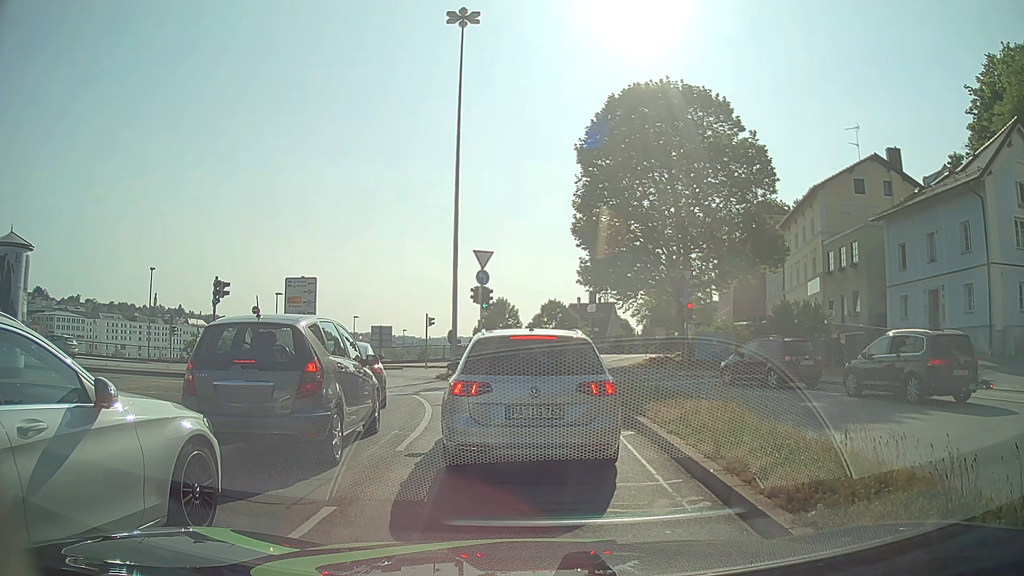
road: primary_link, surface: asphalt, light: Day
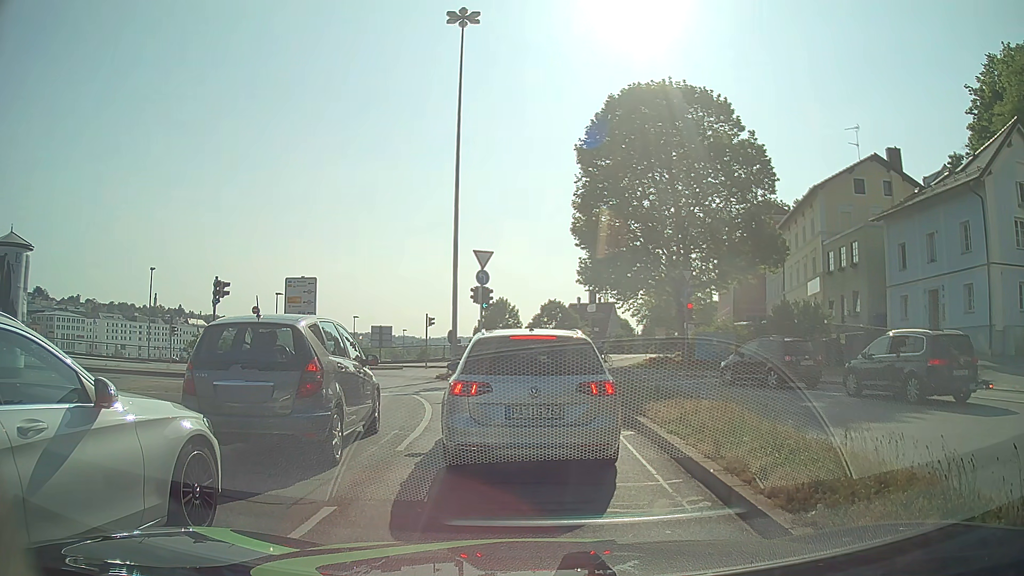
(0.0, 0.0) m; 0°
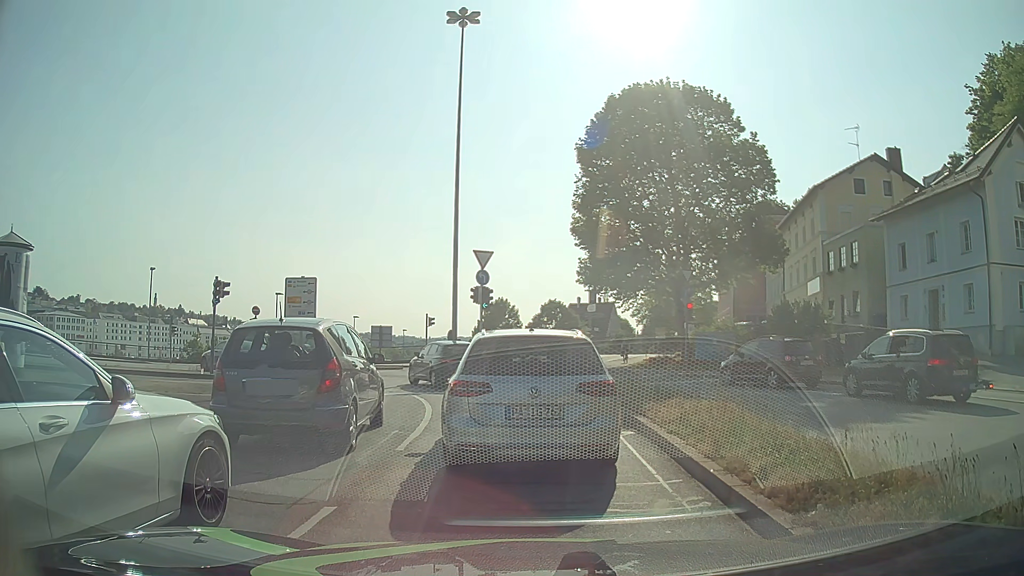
(0.0, 0.0) m; 0°
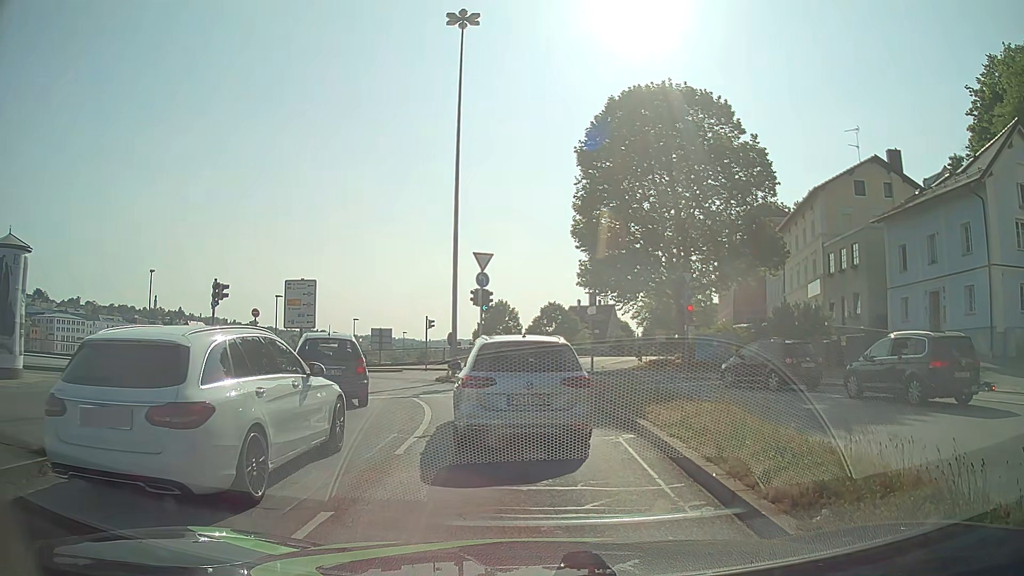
(0.0, +0.1) m; 0°
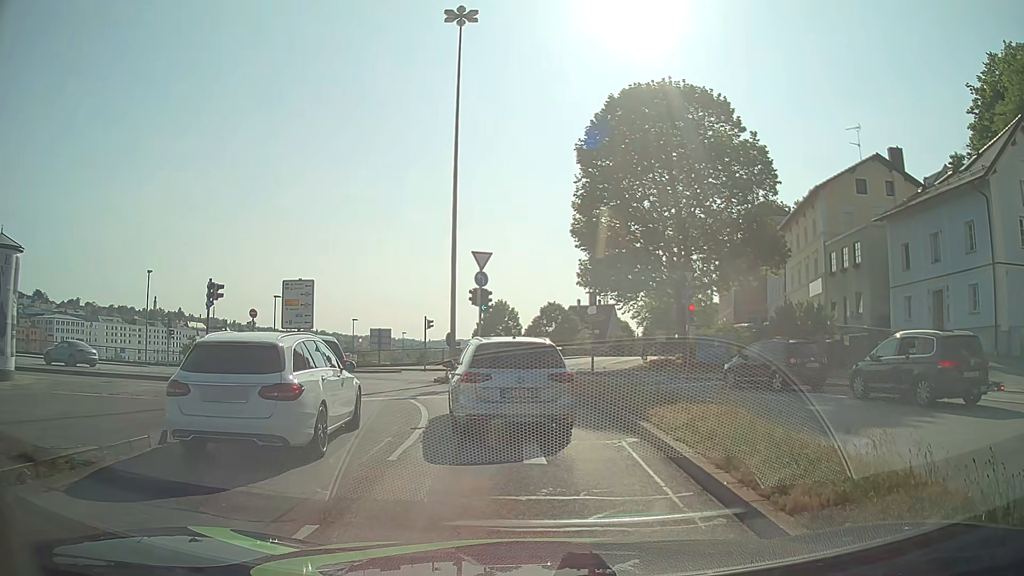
(0.0, +0.4) m; 0°
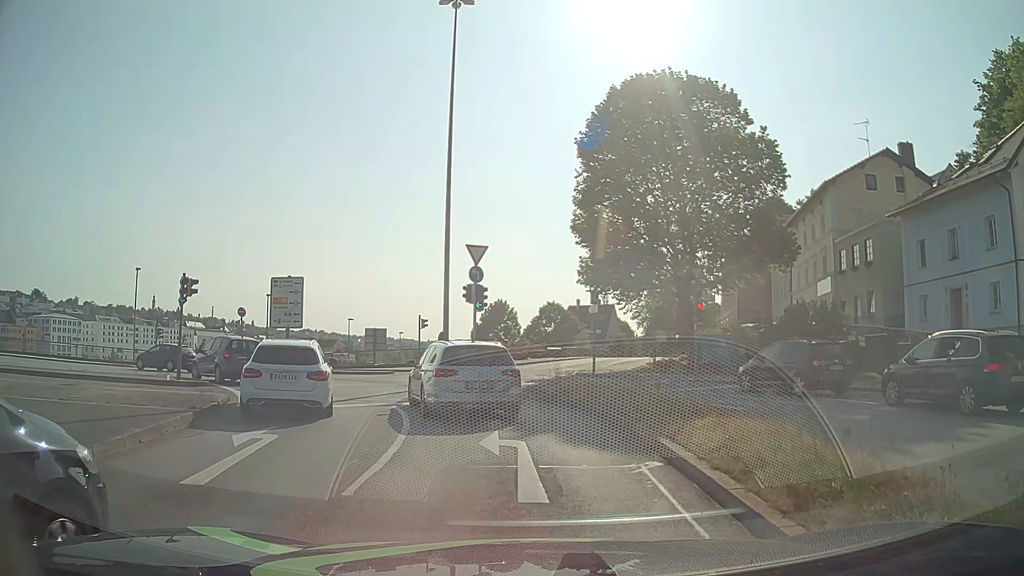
(0.0, +1.9) m; 0°
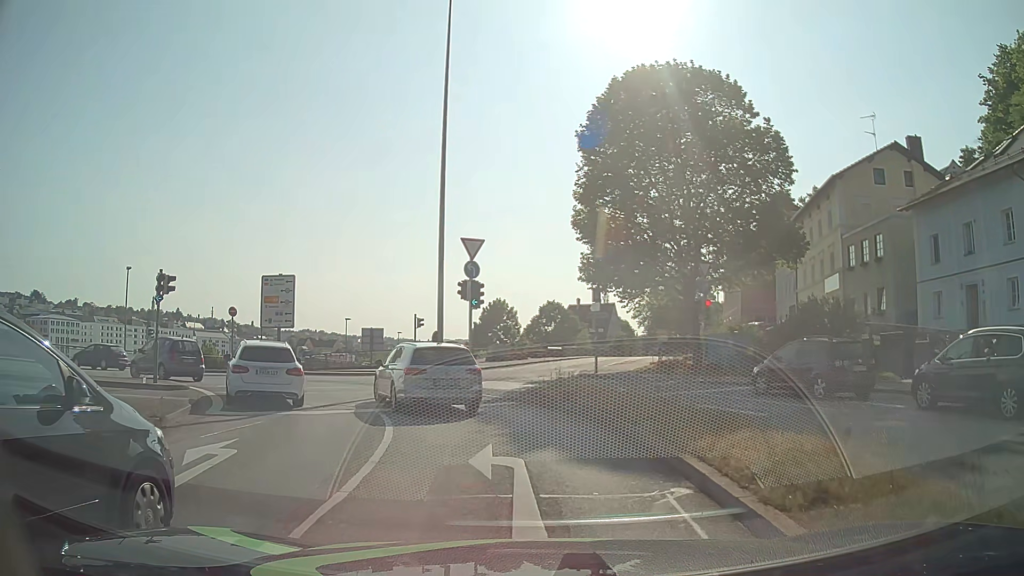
(0.0, +1.5) m; -1°
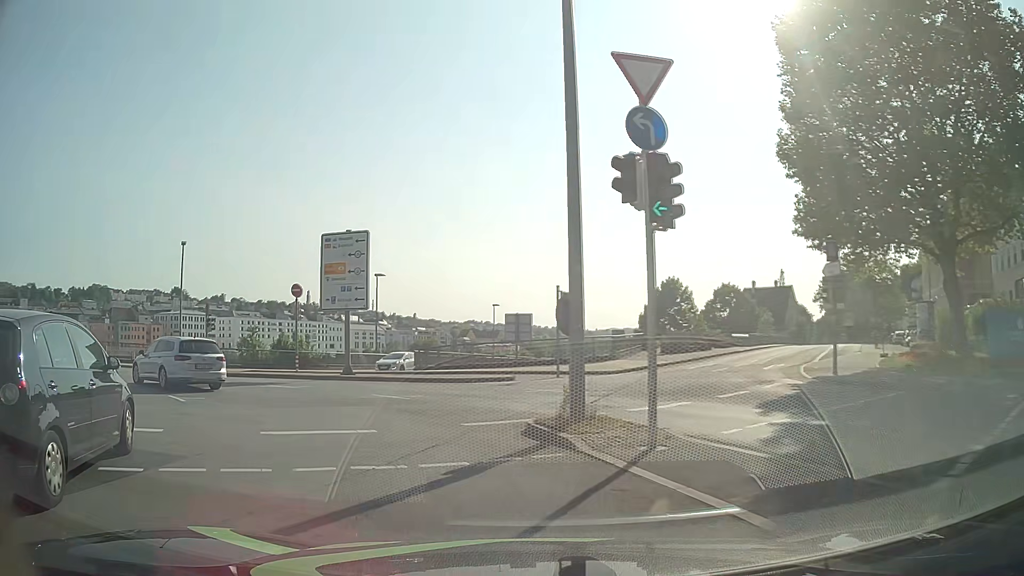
(-1.1, +14.3) m; -14°
(-2, +10) (-8, +18) (-16, +23) (-26, +26) (-35, +29) (-45, +32) (-55, +34) (-64, +37) (-74, +40) (-83, +43) m
